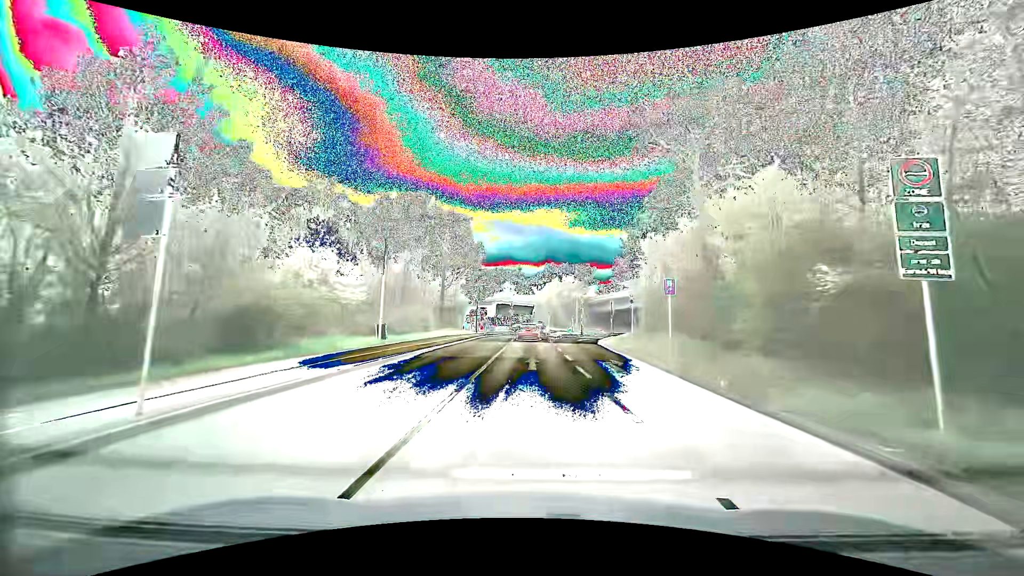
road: secondary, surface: asphalt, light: Day
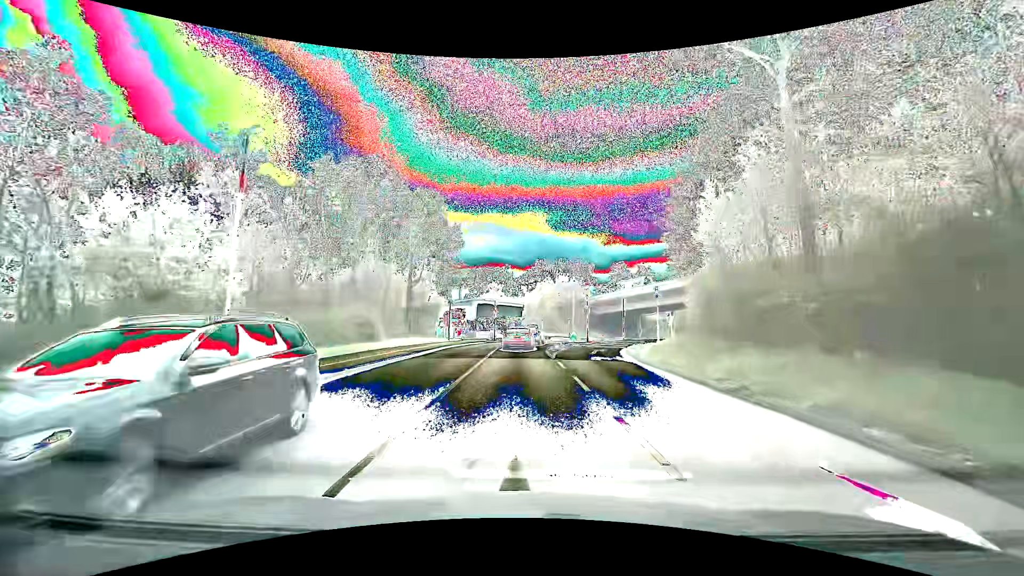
(+0.3, +14.5) m; 0°
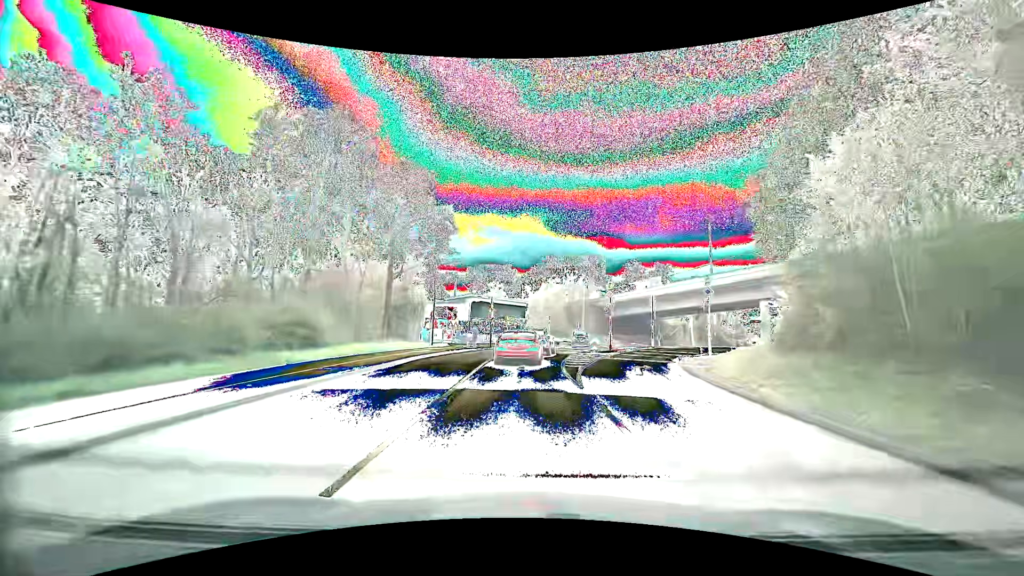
(+0.1, +10.4) m; +1°
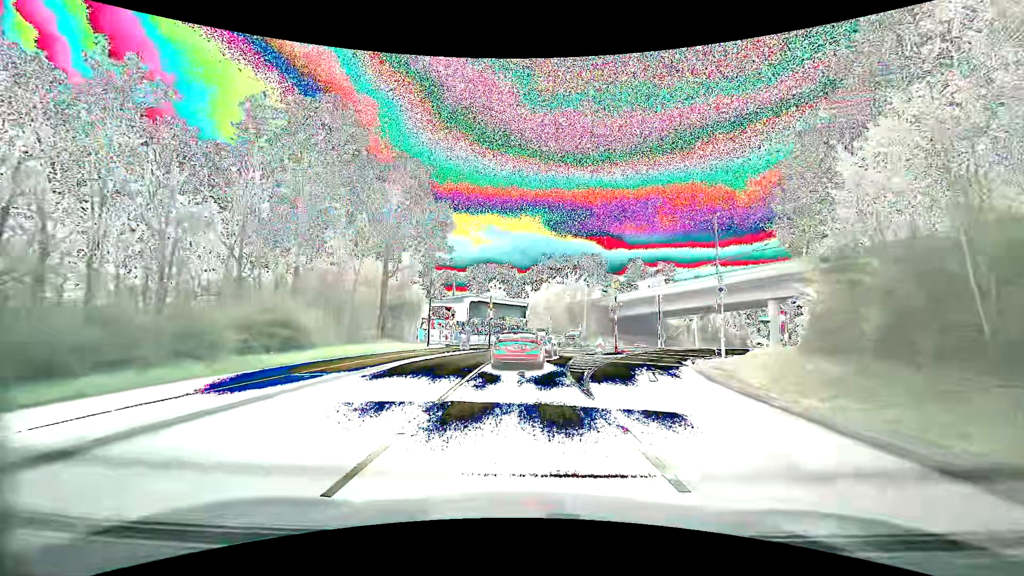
(0.0, +1.8) m; +1°
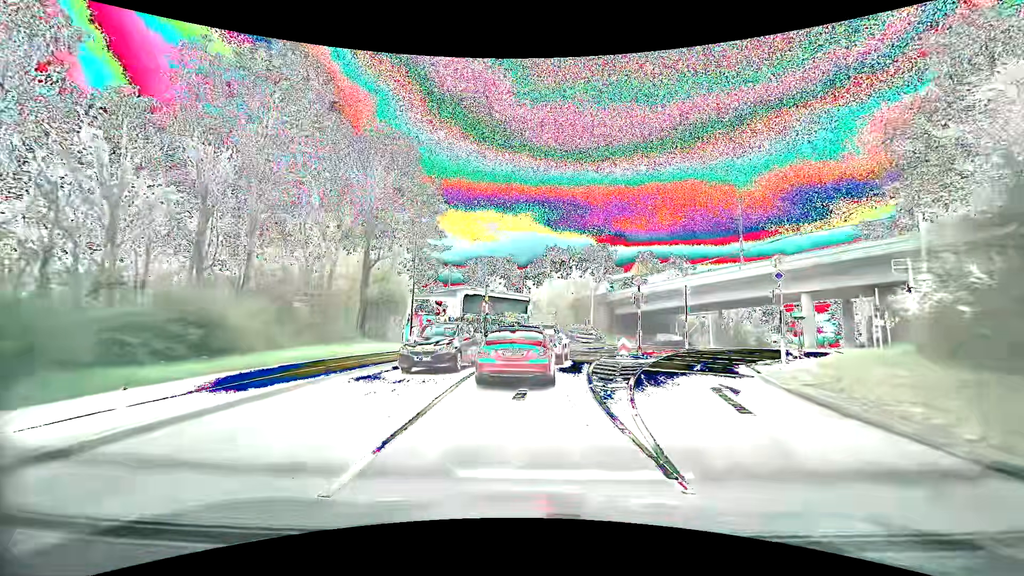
(-0.1, +6.1) m; -1°
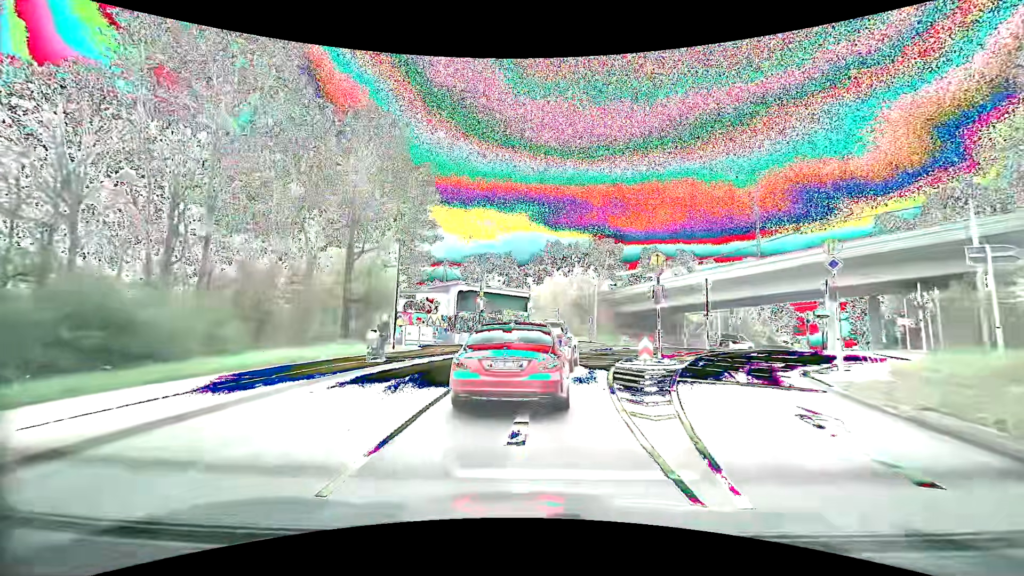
(0.0, +3.7) m; +2°
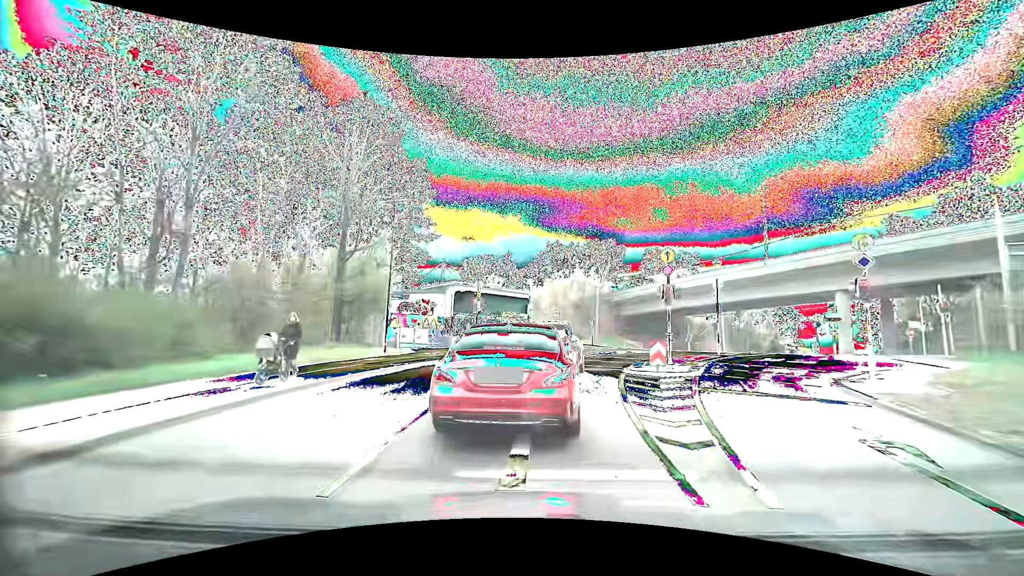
(0.0, +1.6) m; 0°
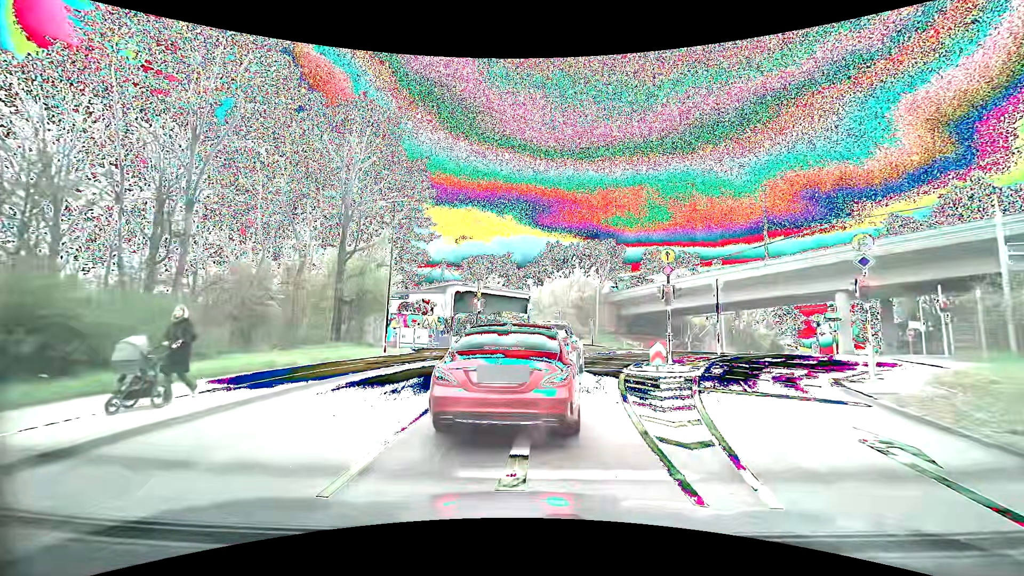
(0.0, 0.0) m; 0°
